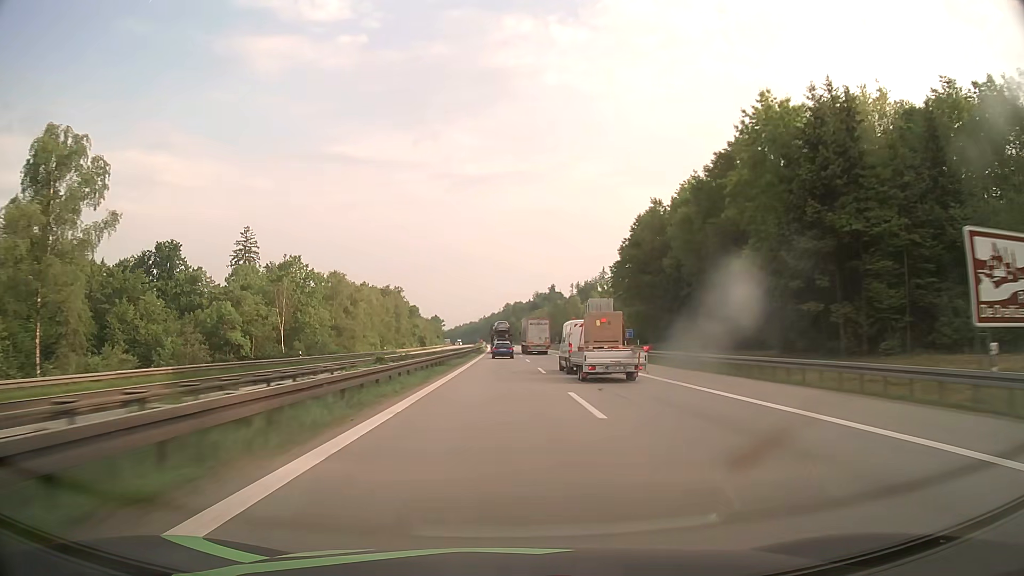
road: motorway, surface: asphalt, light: Day
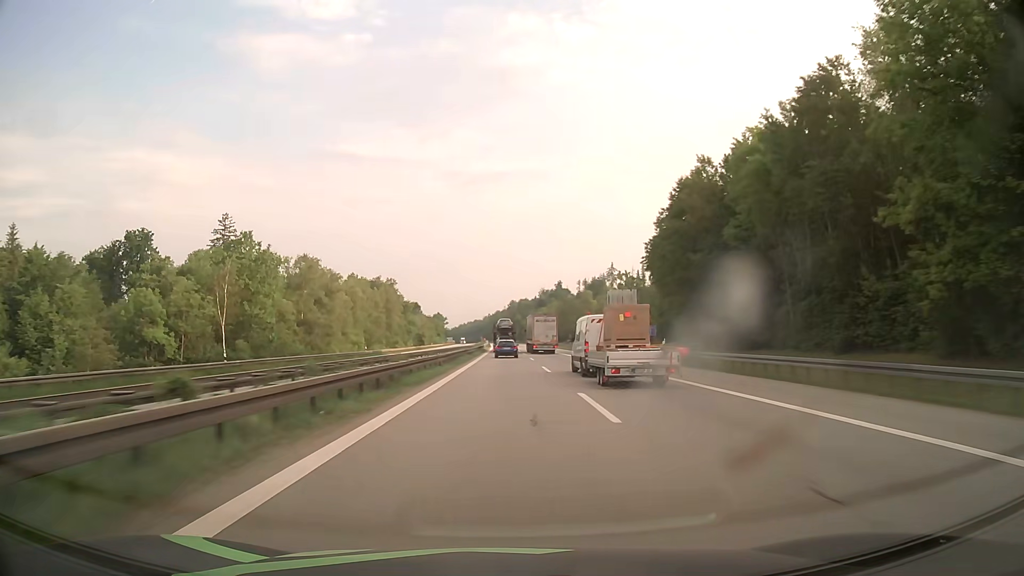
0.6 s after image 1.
(-0.1, +18.6) m; 0°
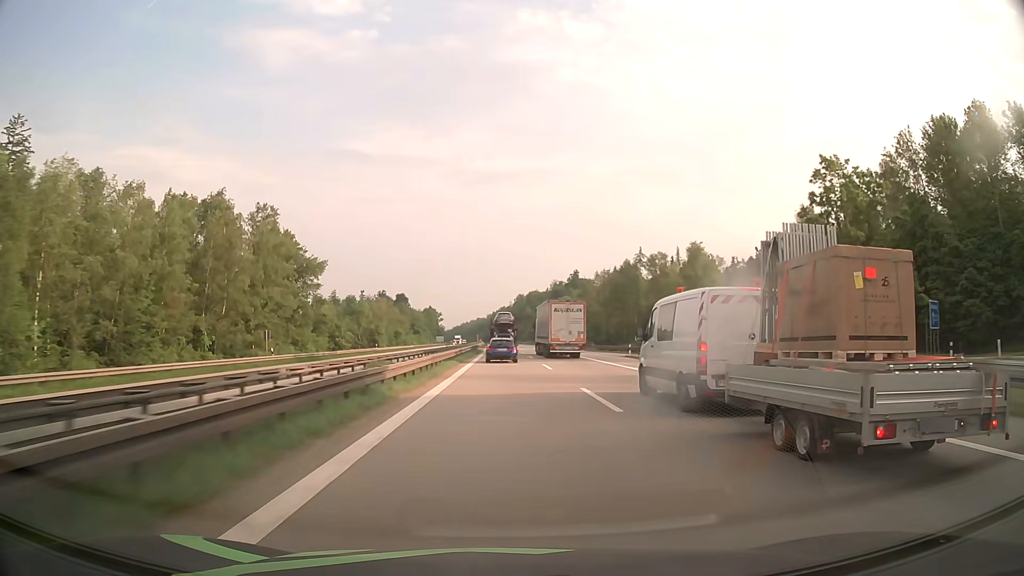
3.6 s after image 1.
(-0.7, +87.9) m; -1°
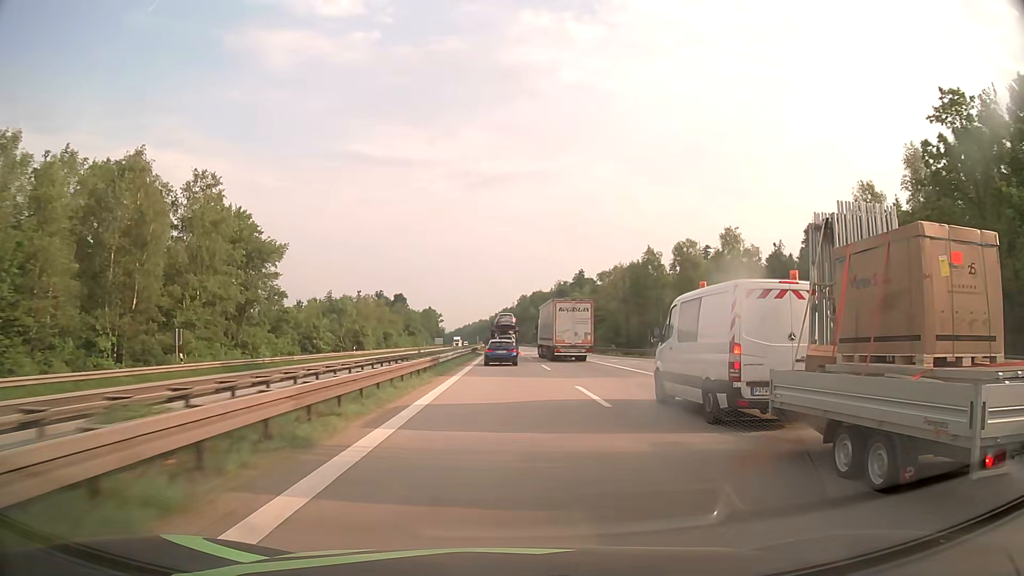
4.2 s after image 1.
(0.0, +16.6) m; 0°
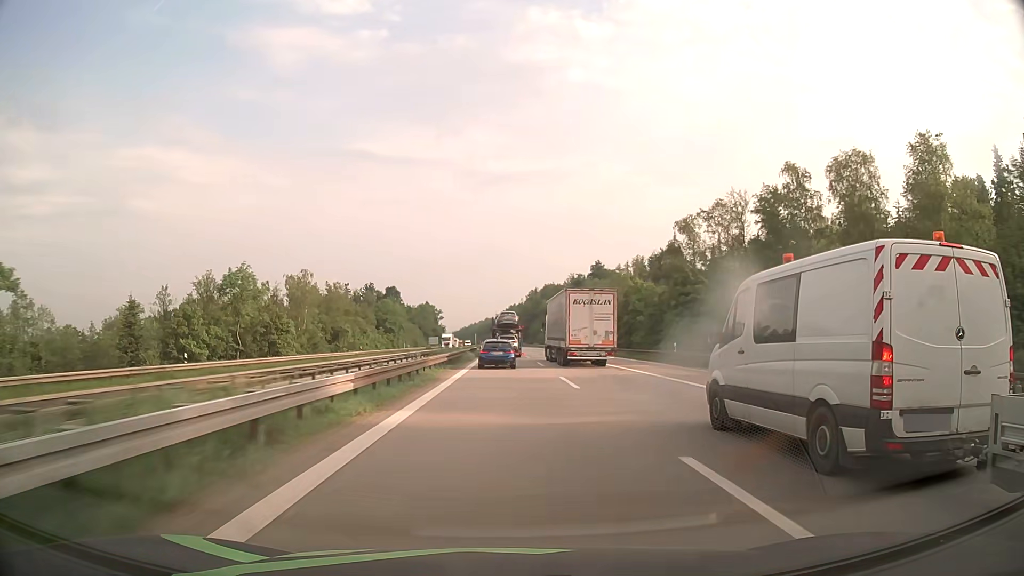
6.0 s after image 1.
(-0.1, +48.2) m; -1°
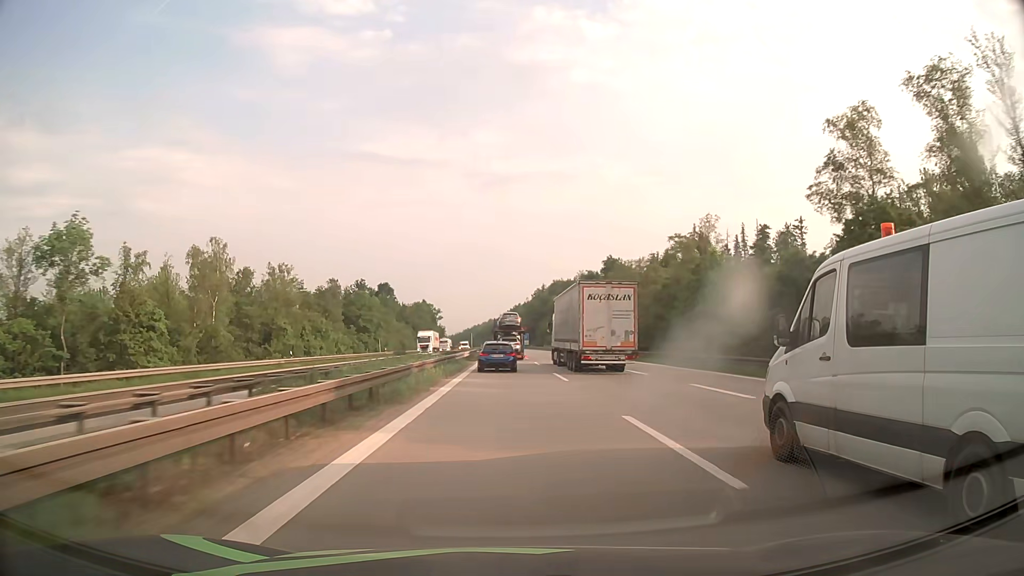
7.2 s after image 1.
(-0.1, +31.1) m; 0°
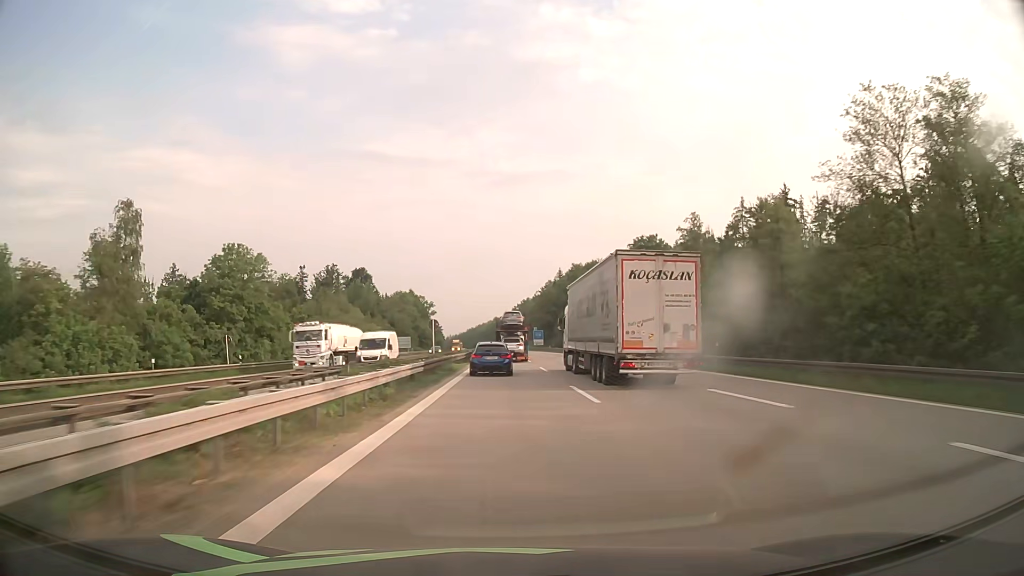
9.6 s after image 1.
(-0.2, +62.6) m; 0°
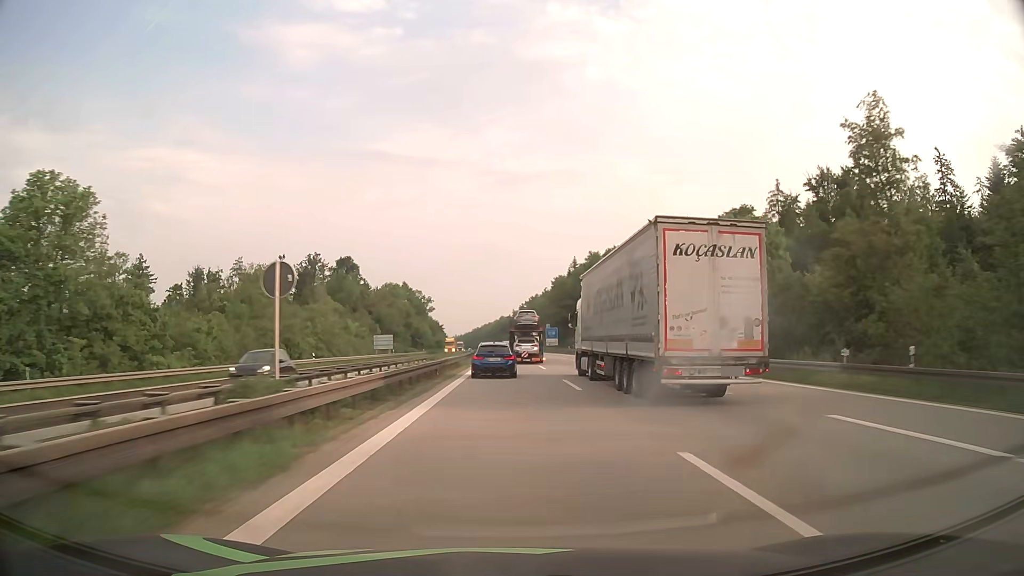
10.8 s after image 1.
(-0.1, +31.7) m; 0°
(0, +10) (0, +20) (0, +30) (0, +40) (0, +50) (0, +60) (-1, +70) (-1, +80) (-1, +90) (-1, +100) m
